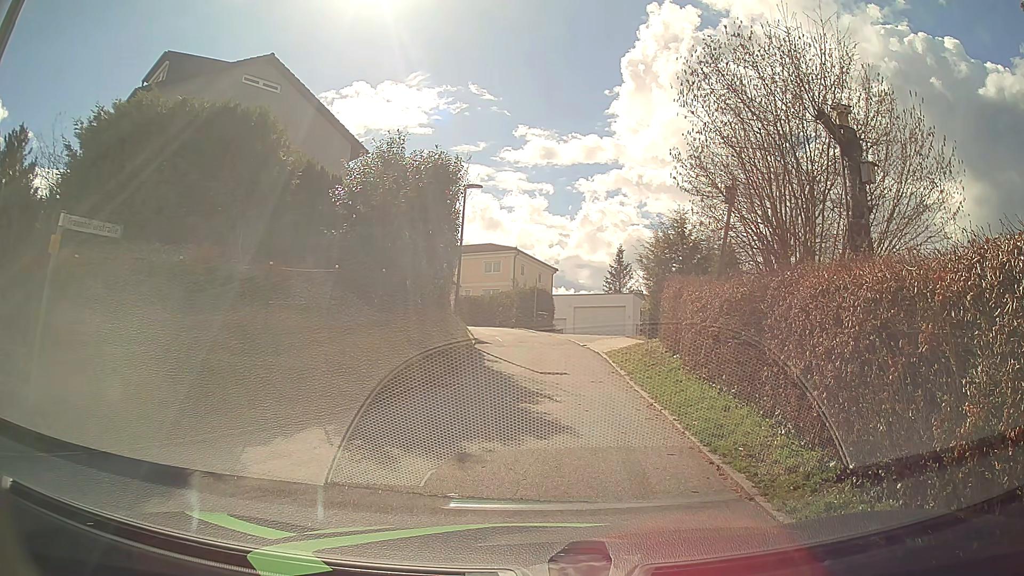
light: Day
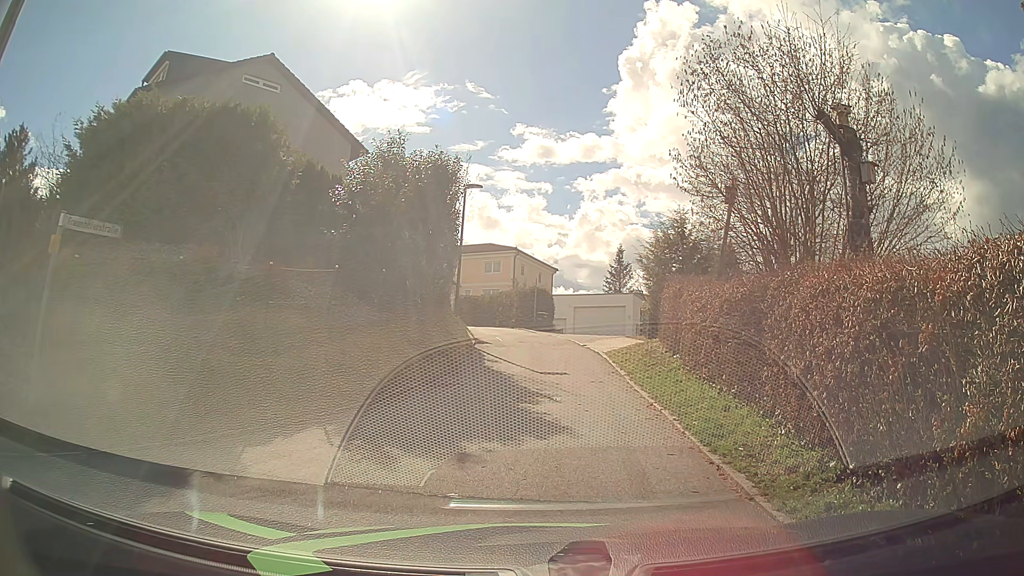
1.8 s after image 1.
(0.0, 0.0) m; 0°
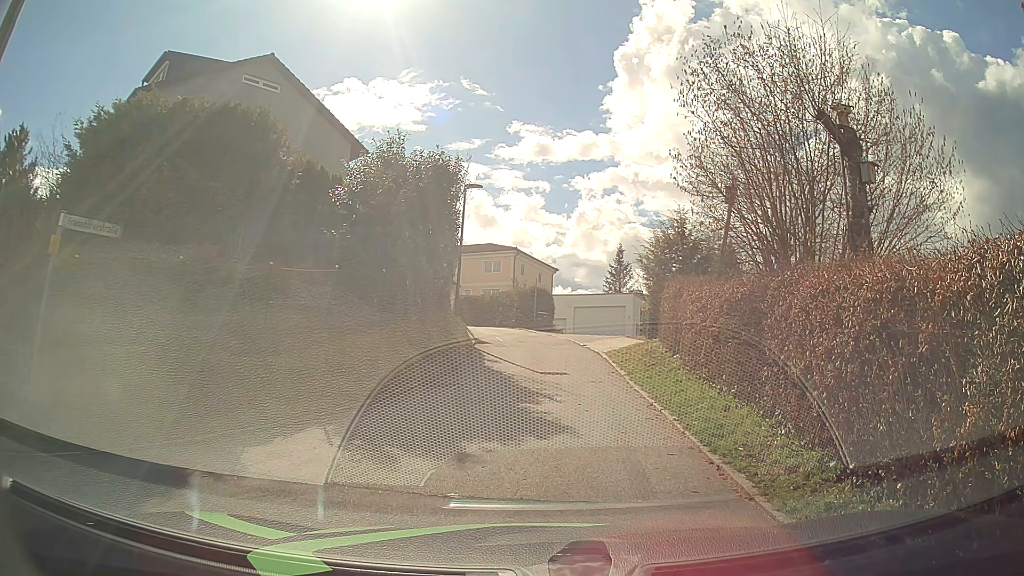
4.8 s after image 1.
(0.0, 0.0) m; 0°
